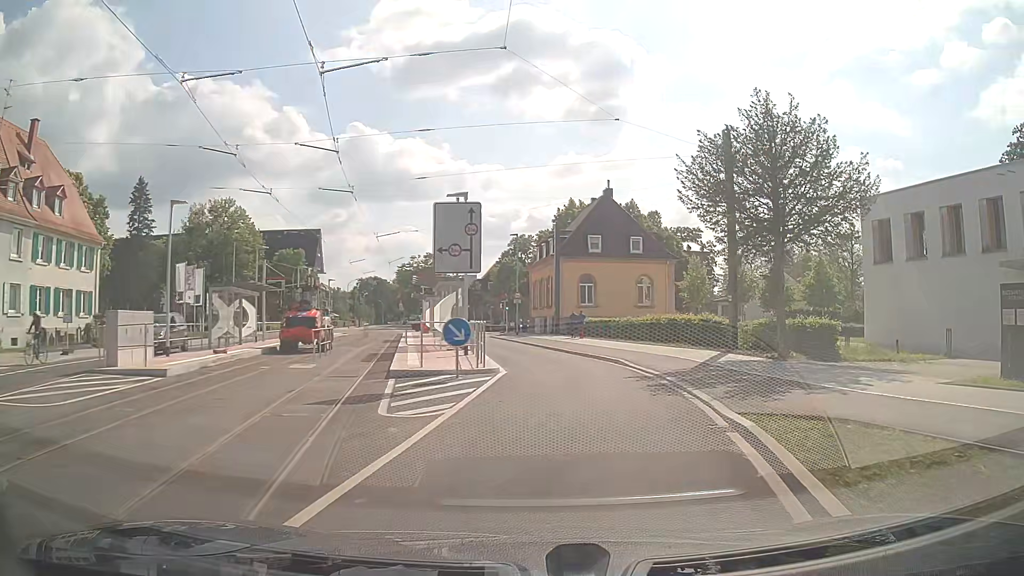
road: secondary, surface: asphalt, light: Day
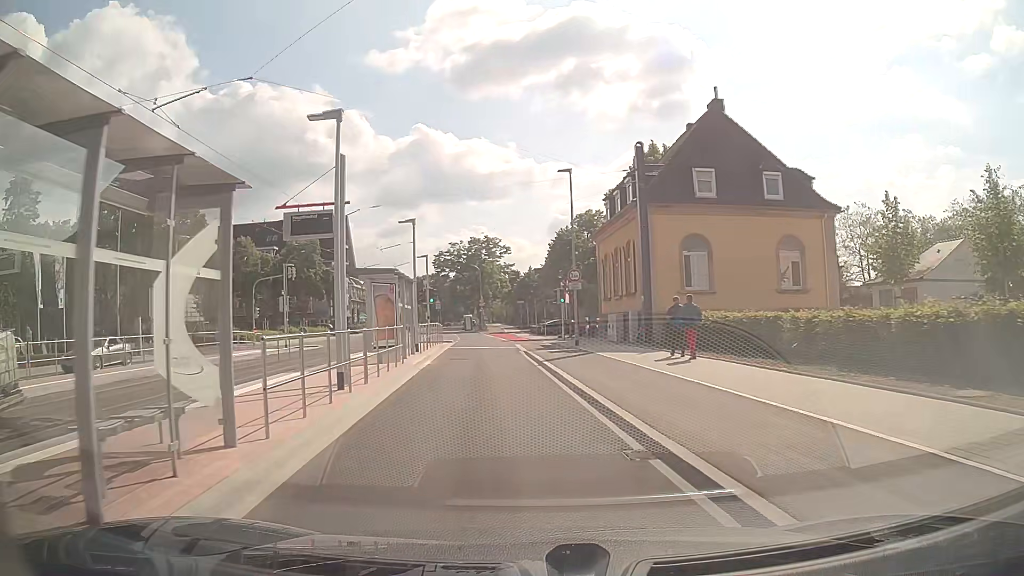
(+0.6, +23.8) m; -7°
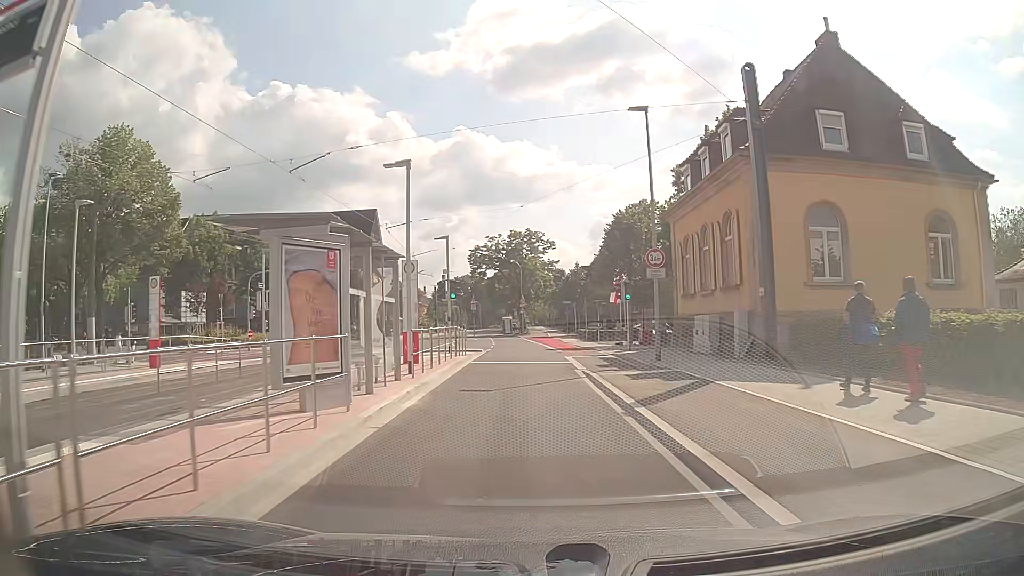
(-0.3, +10.0) m; -3°
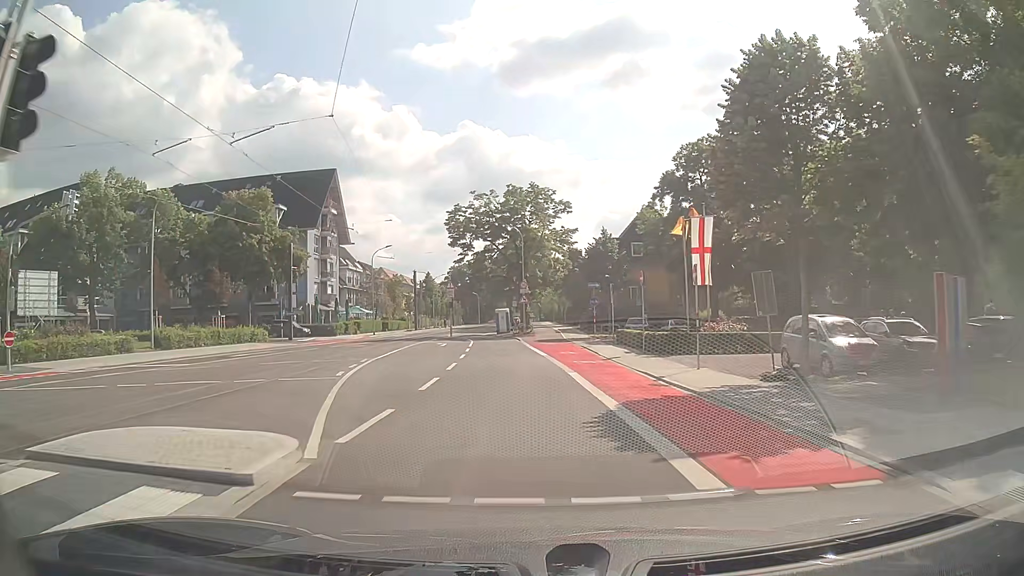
(-0.1, +26.8) m; -1°
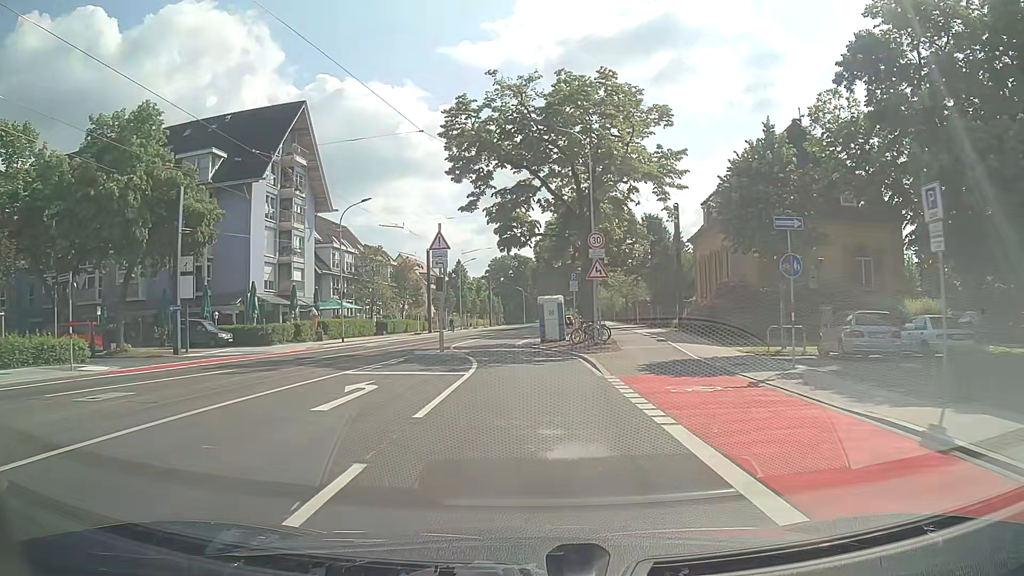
(-0.6, +28.4) m; -4°
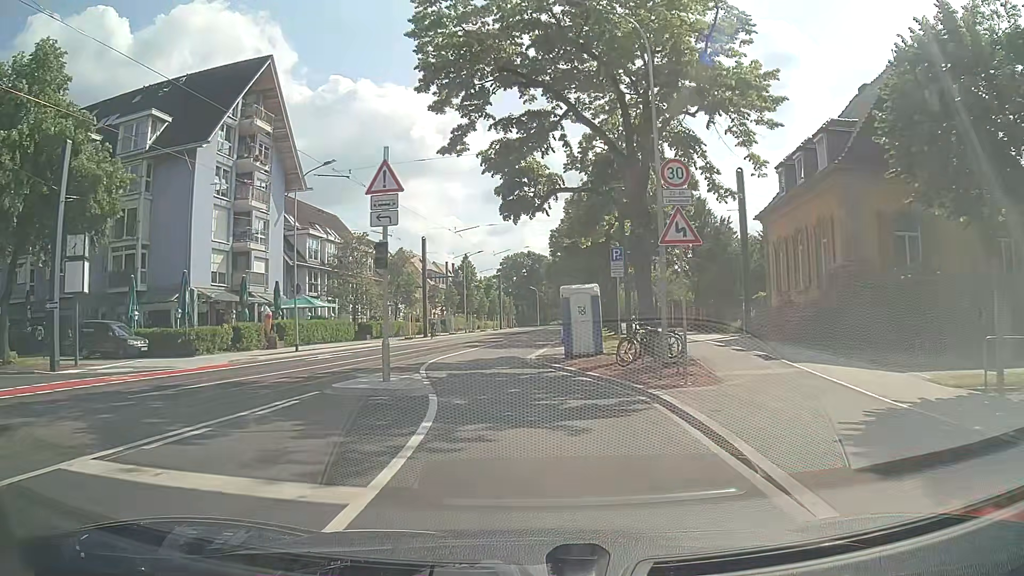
(-0.1, +11.7) m; -1°
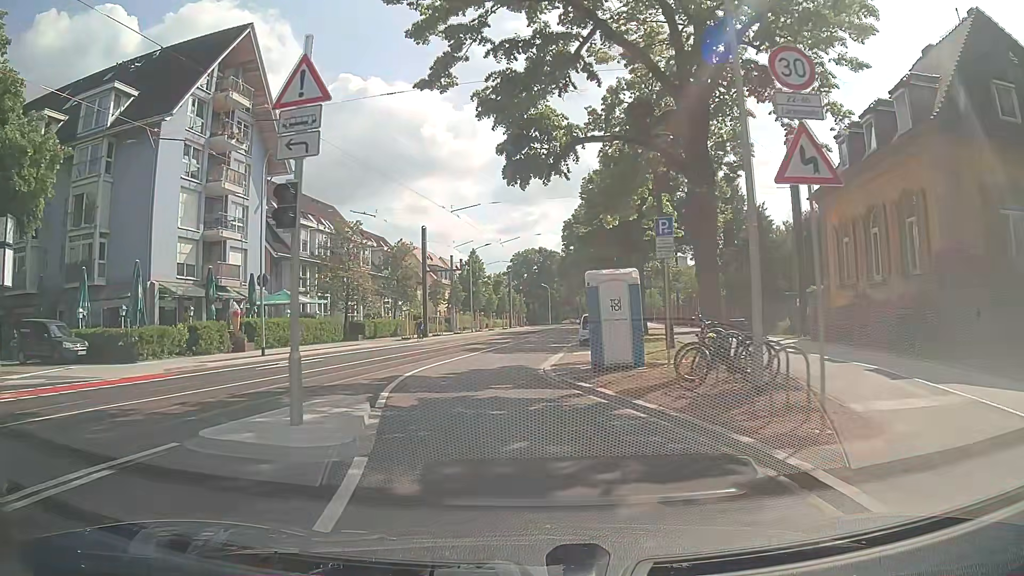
(0.0, +5.9) m; -1°
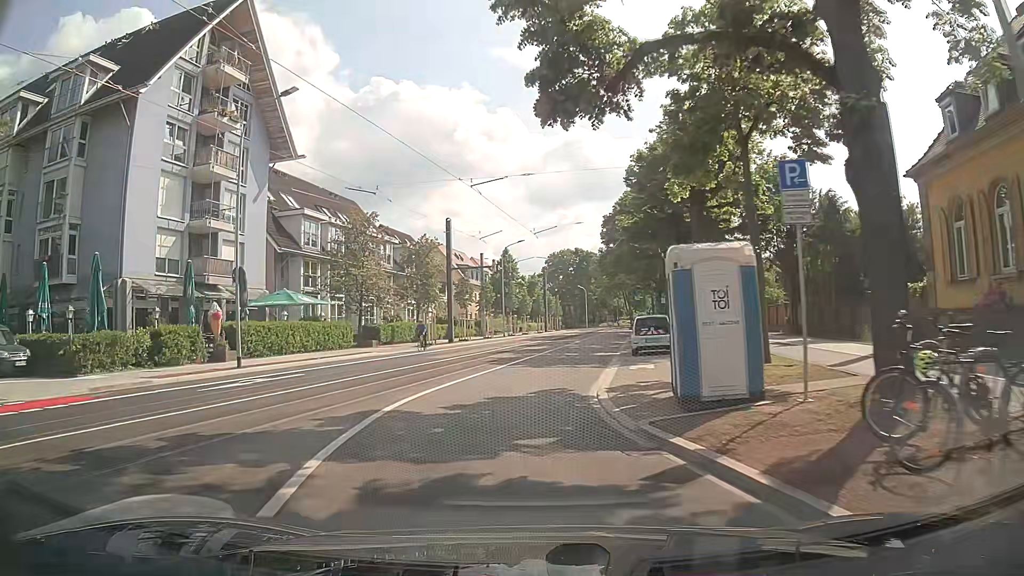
(-0.1, +5.8) m; -3°
